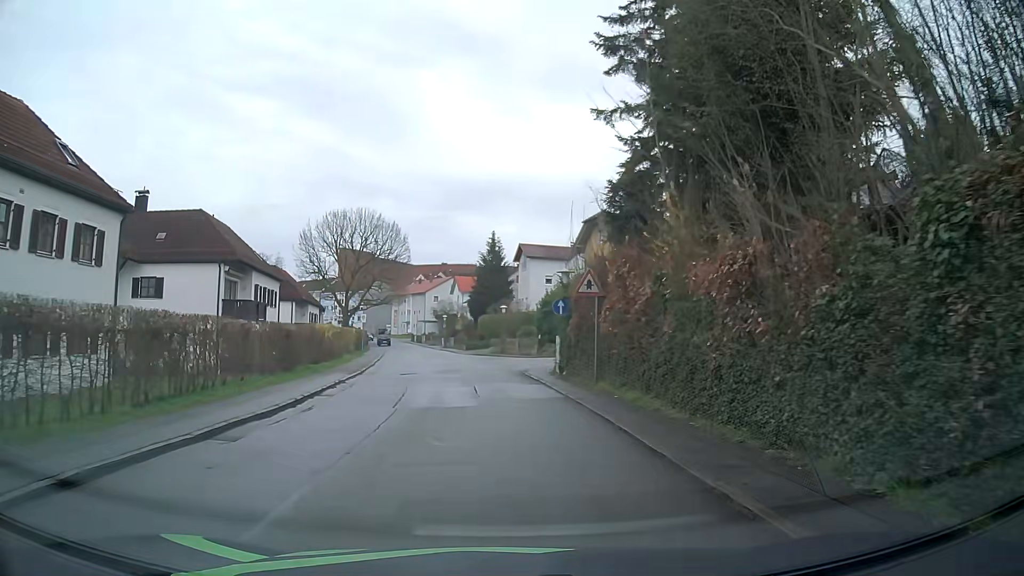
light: Day
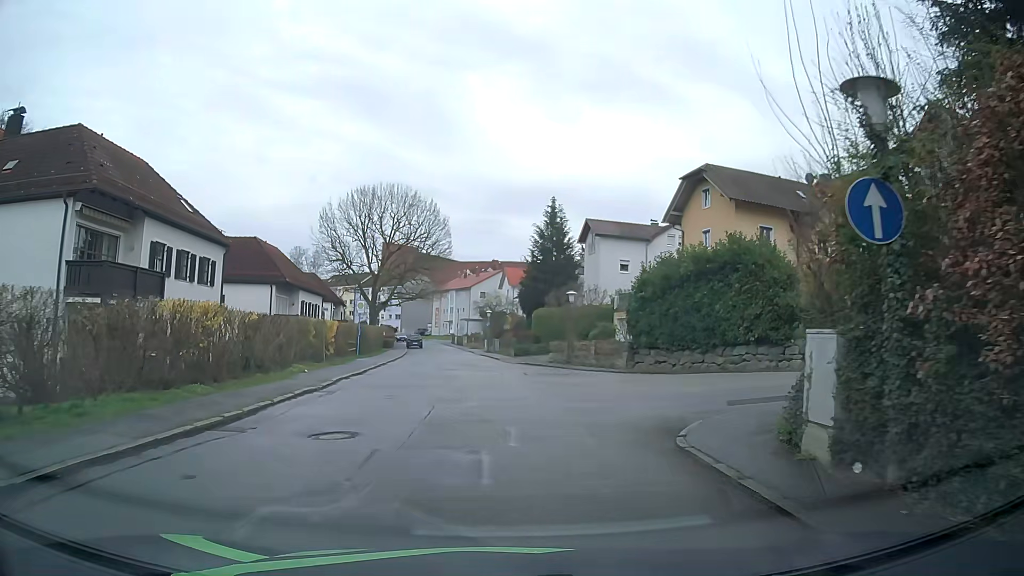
(-0.9, +18.3) m; -5°
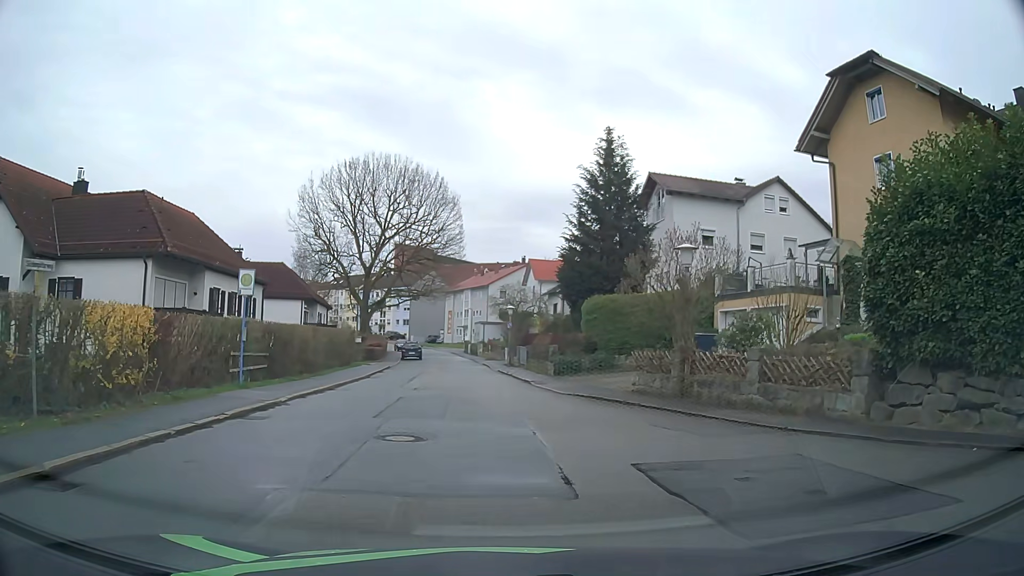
(-0.4, +19.3) m; -1°
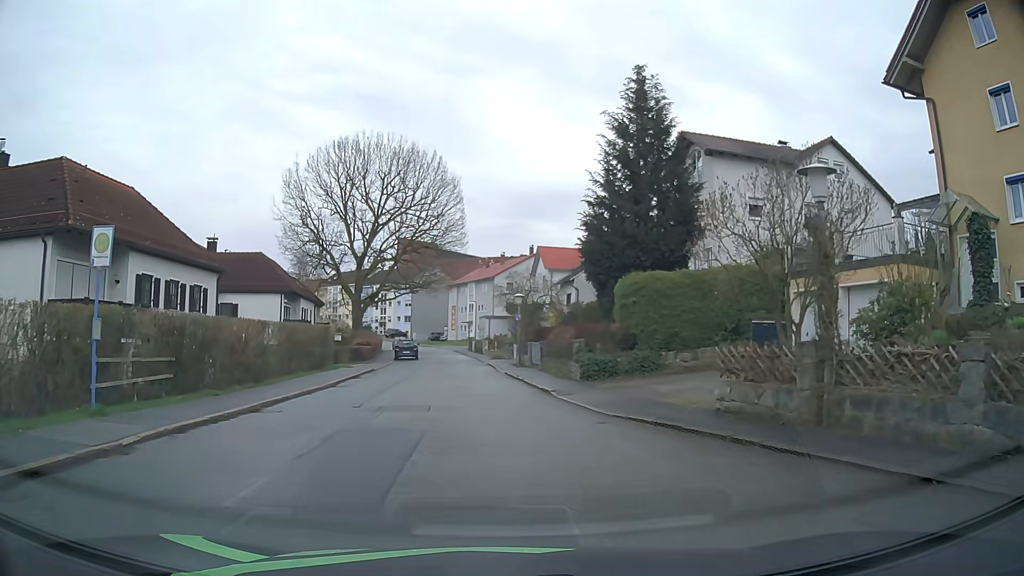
(-0.1, +7.4) m; -2°
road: residential
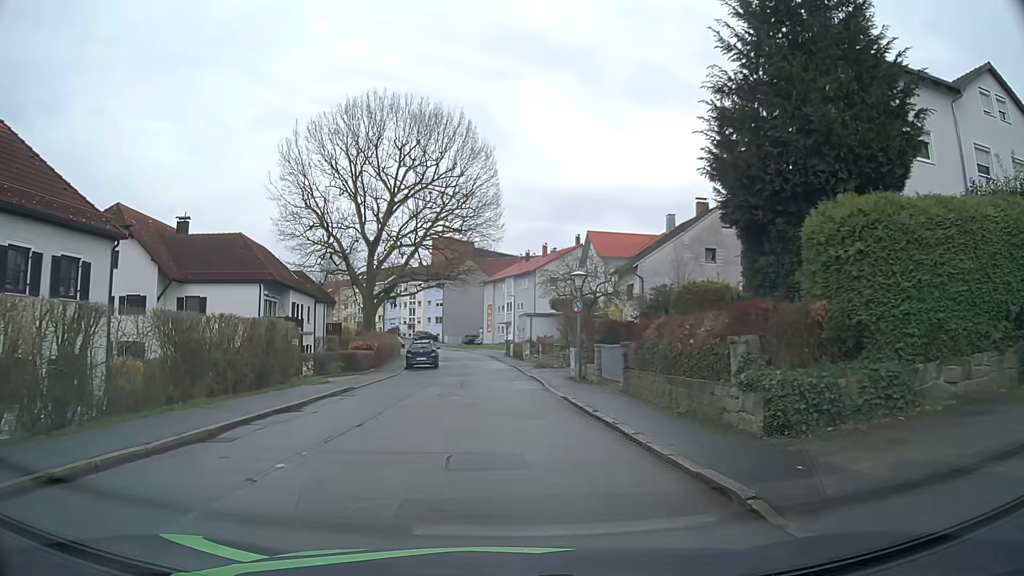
(-0.3, +12.6) m; -3°
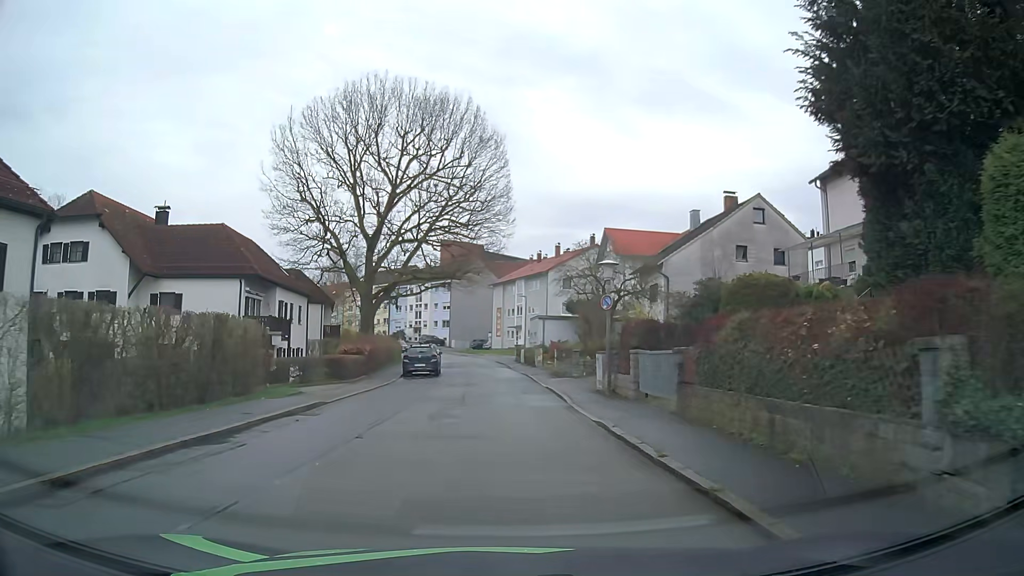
(-0.1, +4.7) m; -2°
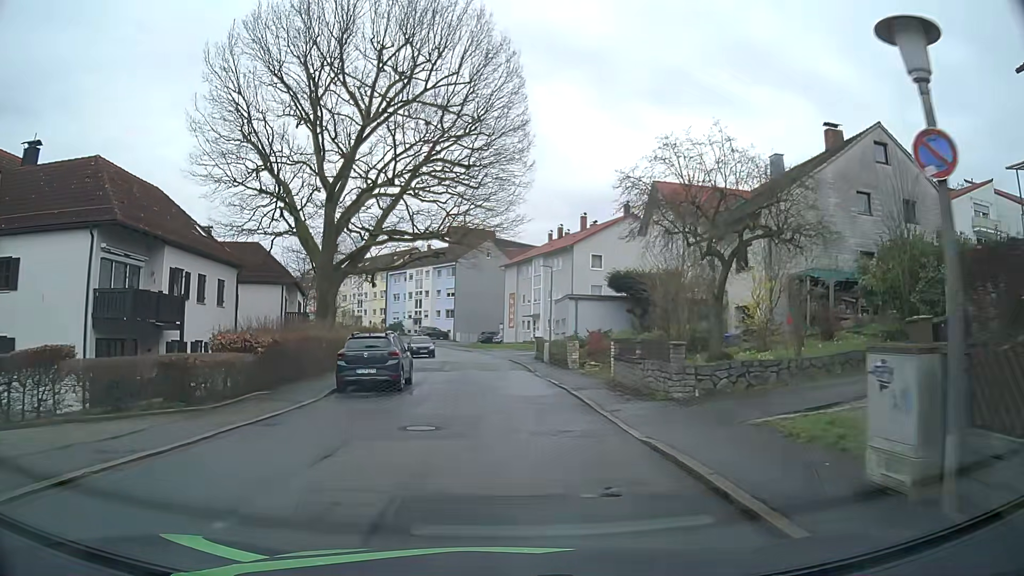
(-0.1, +15.4) m; -1°
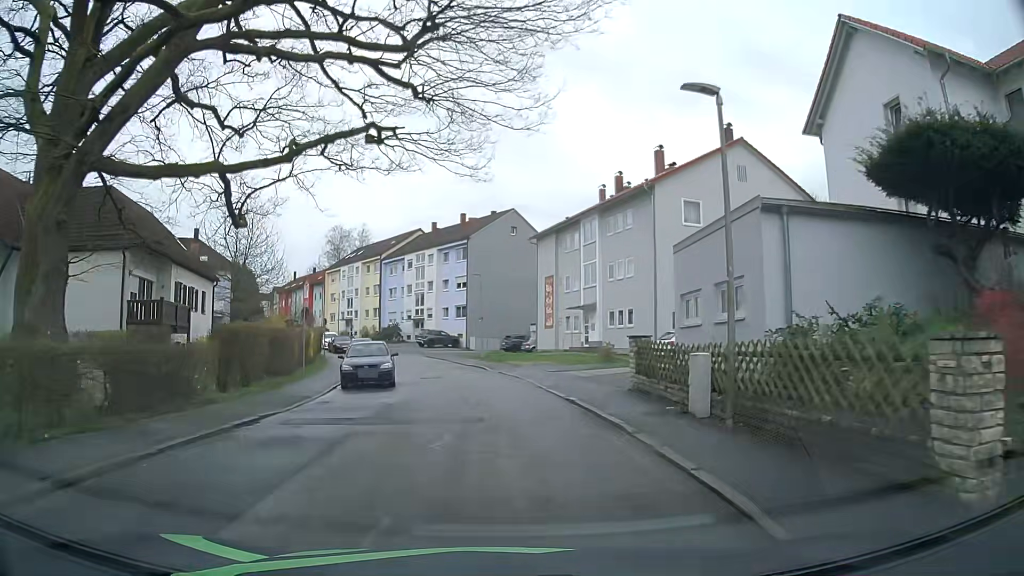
(-0.4, +25.2) m; -2°
(0, +10) (-1, +20) (-2, +30) (-4, +40) (-7, +49) (-11, +59) (-15, +68) (-20, +76) (-26, +84) (-32, +93) m
